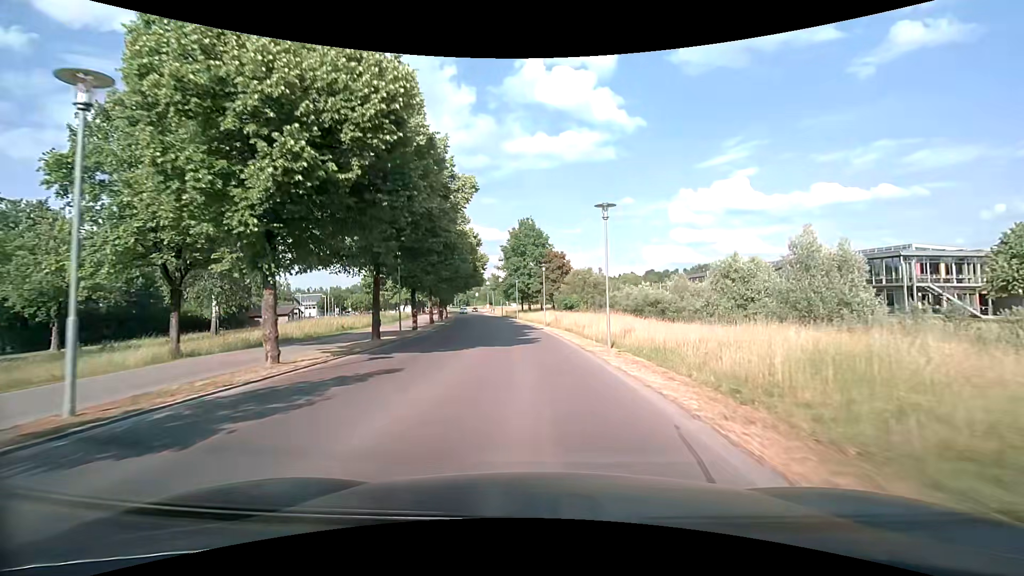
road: tertiary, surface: asphalt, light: Day
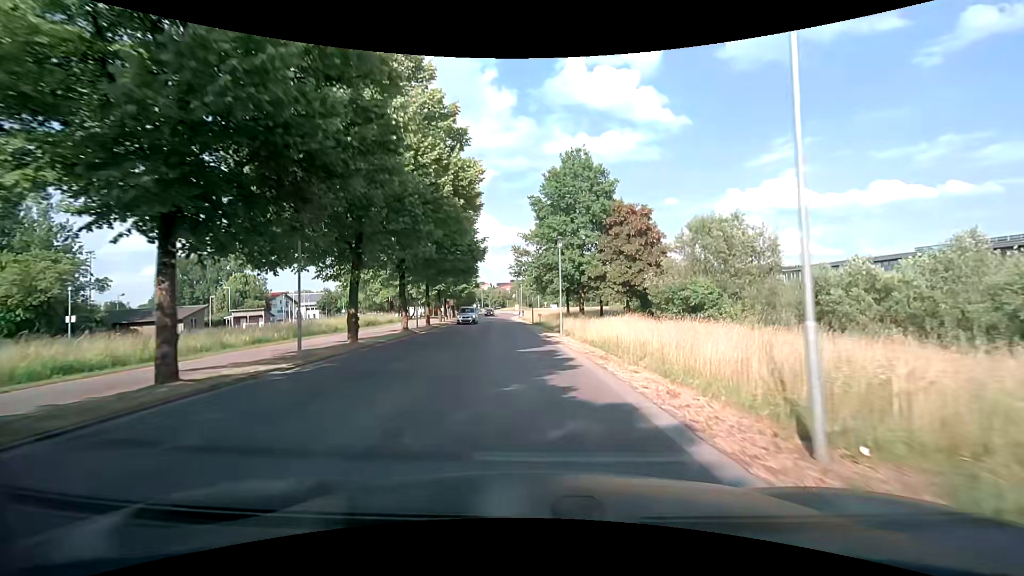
(-1.4, +34.9) m; -4°
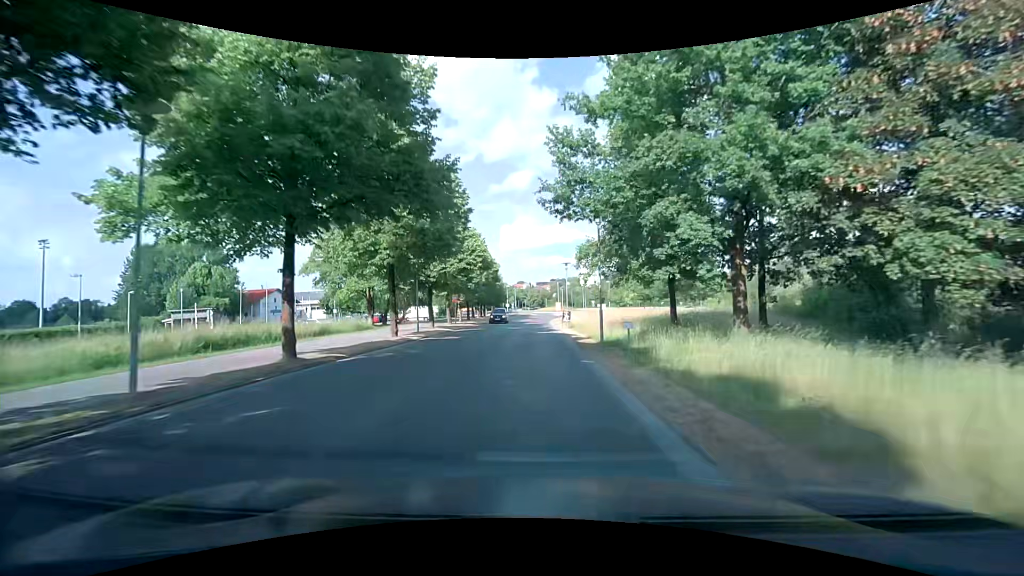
(-1.1, +27.6) m; -5°
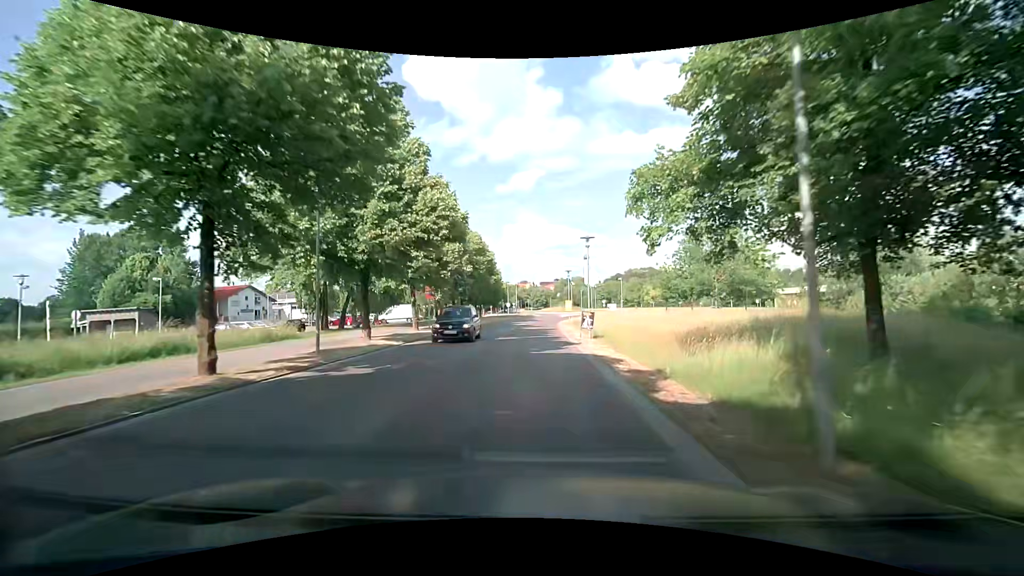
(-0.1, +13.7) m; -1°
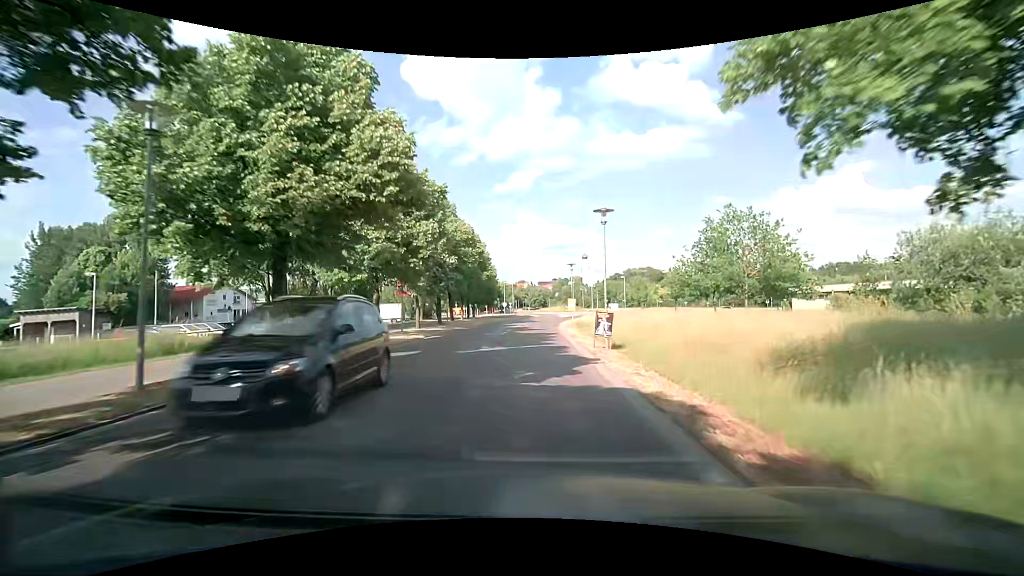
(+0.1, +6.8) m; 0°
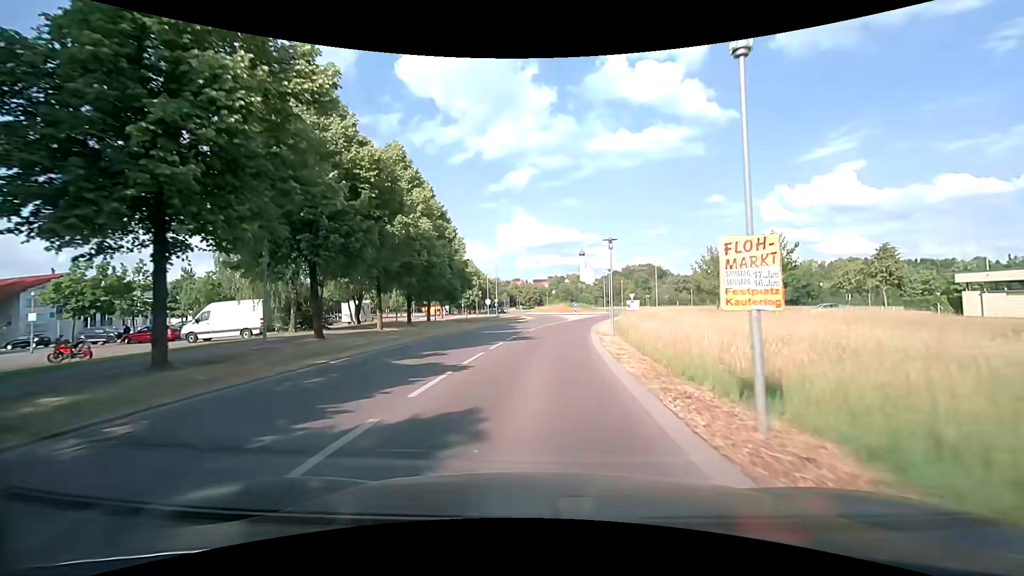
(+0.5, +32.9) m; +1°
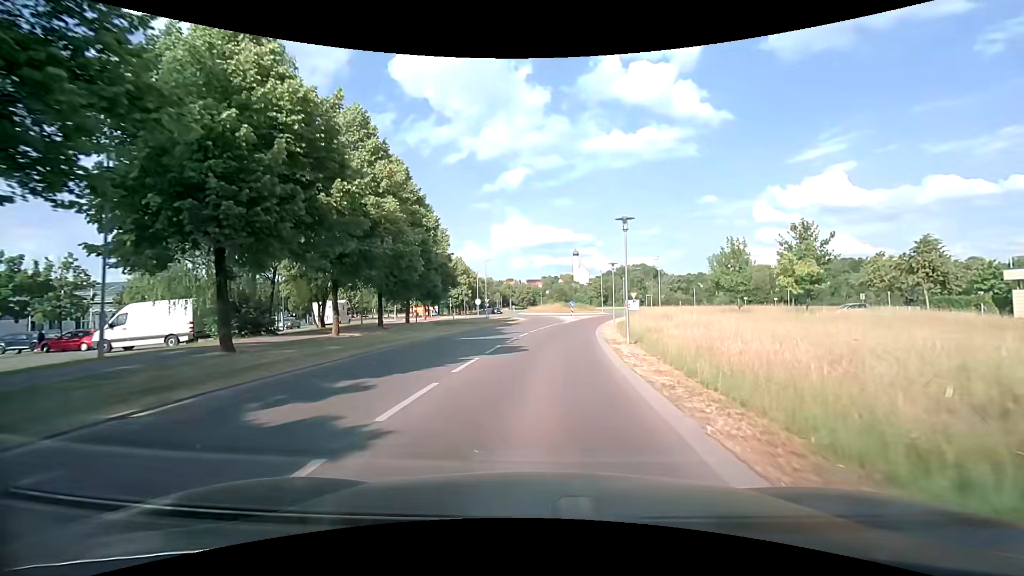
(+0.1, +6.1) m; +1°
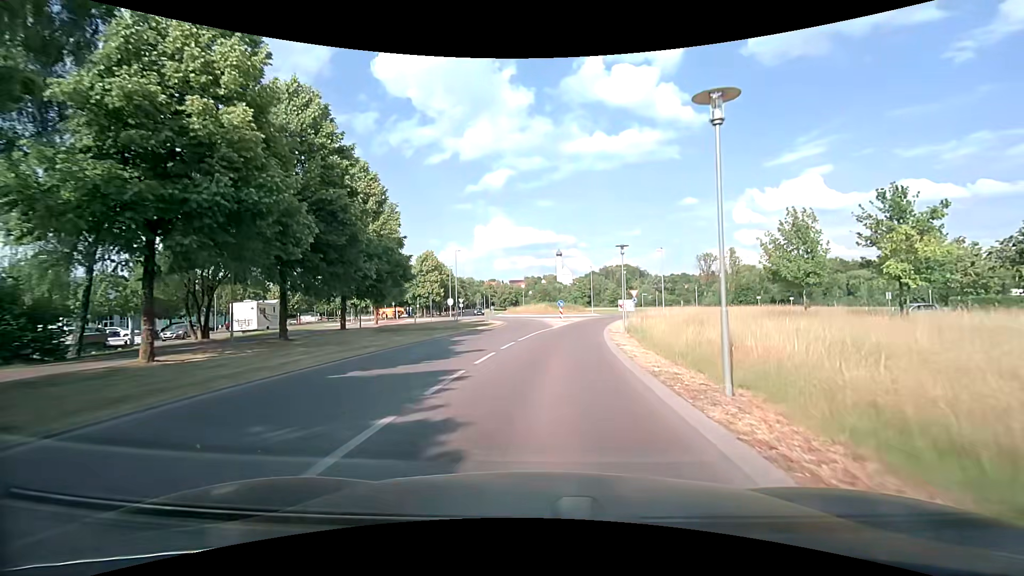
(+0.1, +11.7) m; +2°
(0, +10) (+1, +20) (+2, +30) (+4, +40) (+6, +50) (+8, +59) (+11, +69) (+10, +78) (+3, +86) (-3, +94) m
